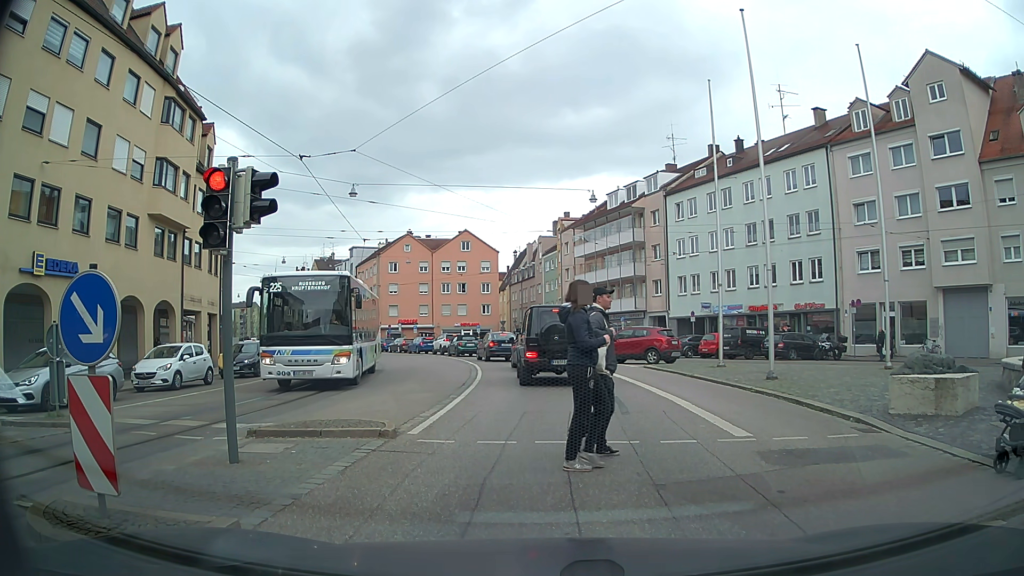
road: tertiary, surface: asphalt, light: Day
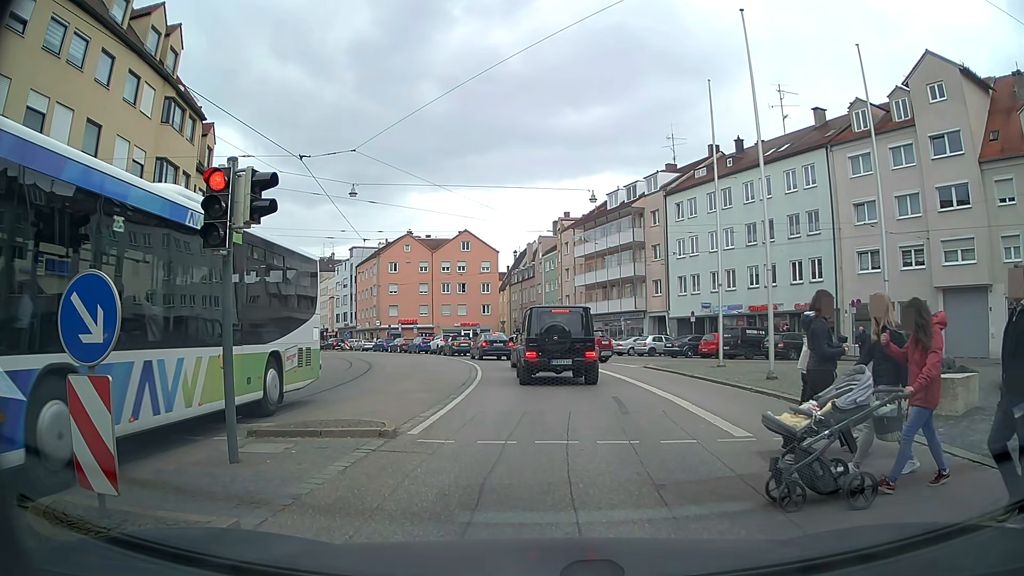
(0.0, 0.0) m; 0°
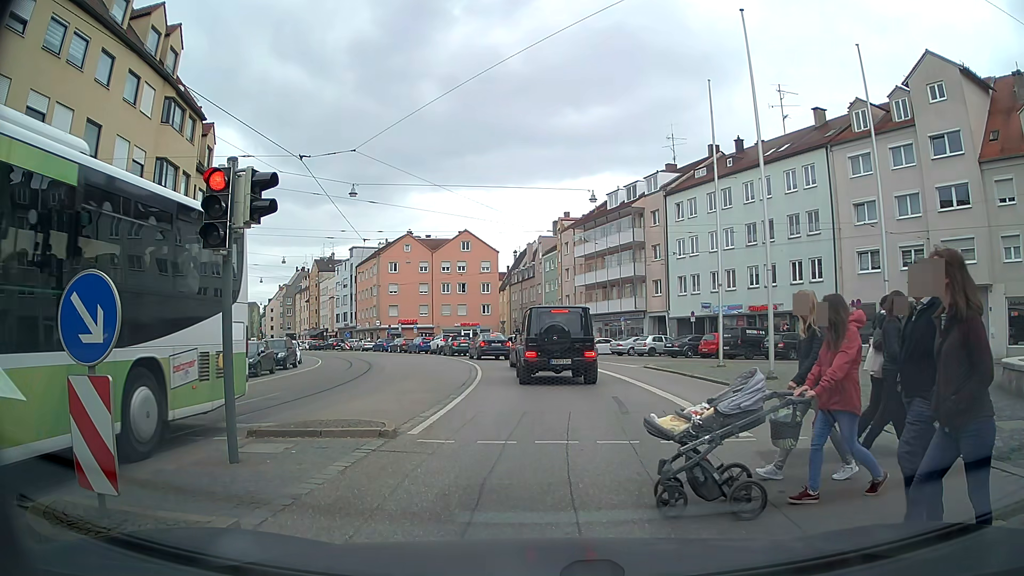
(0.0, 0.0) m; 0°
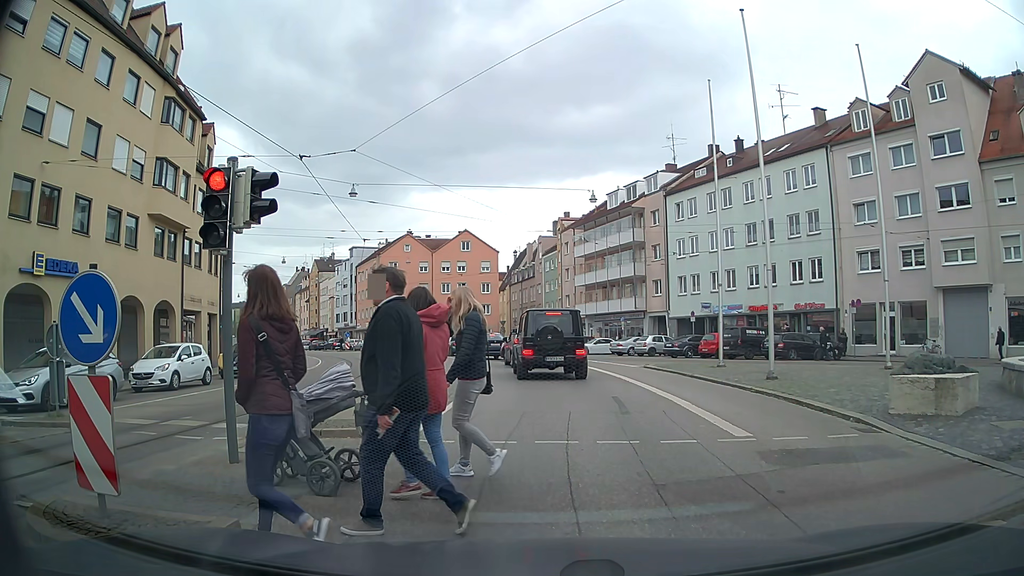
(0.0, 0.0) m; 0°
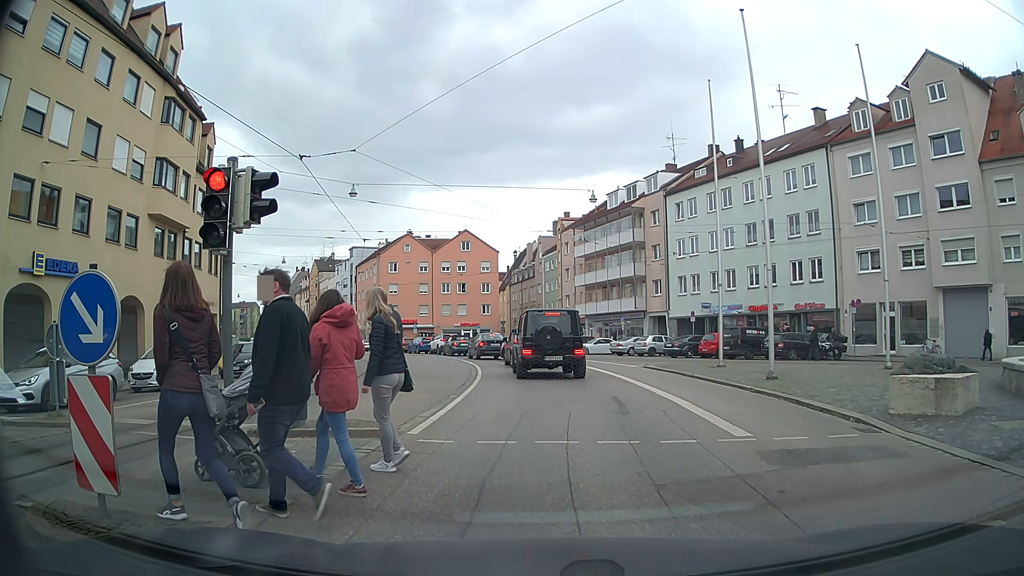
(0.0, 0.0) m; 0°
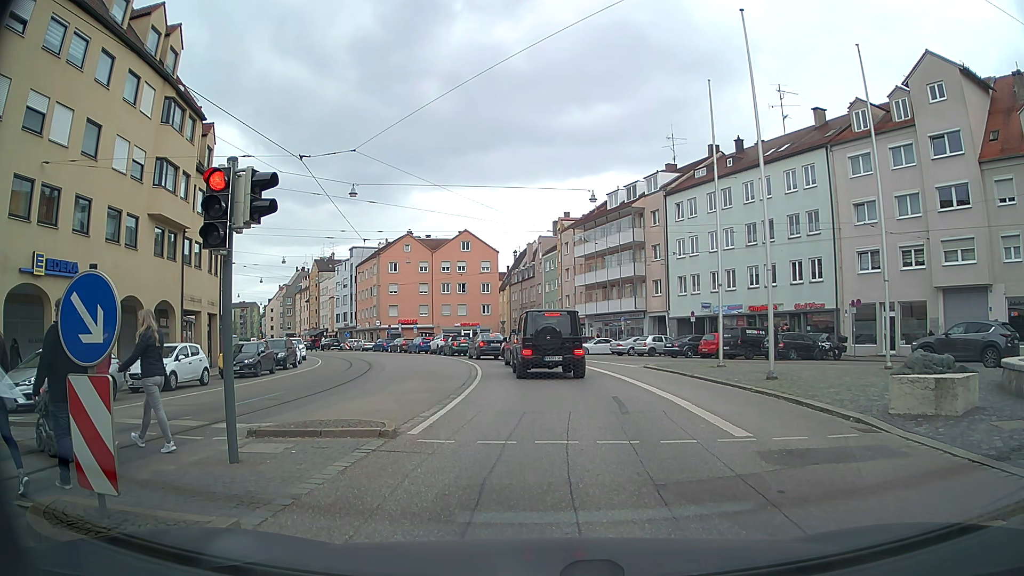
(0.0, 0.0) m; 0°
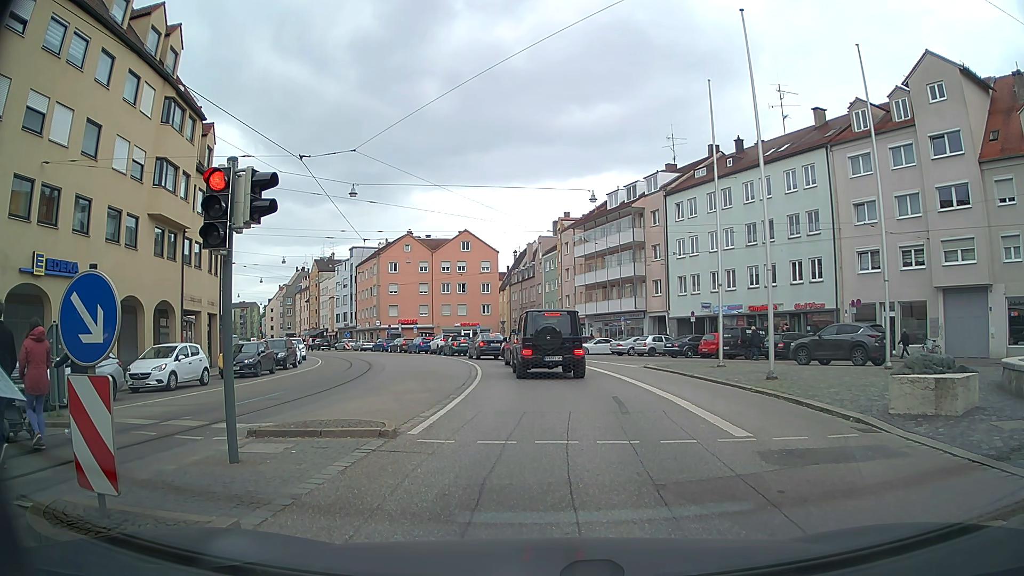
(0.0, 0.0) m; 0°
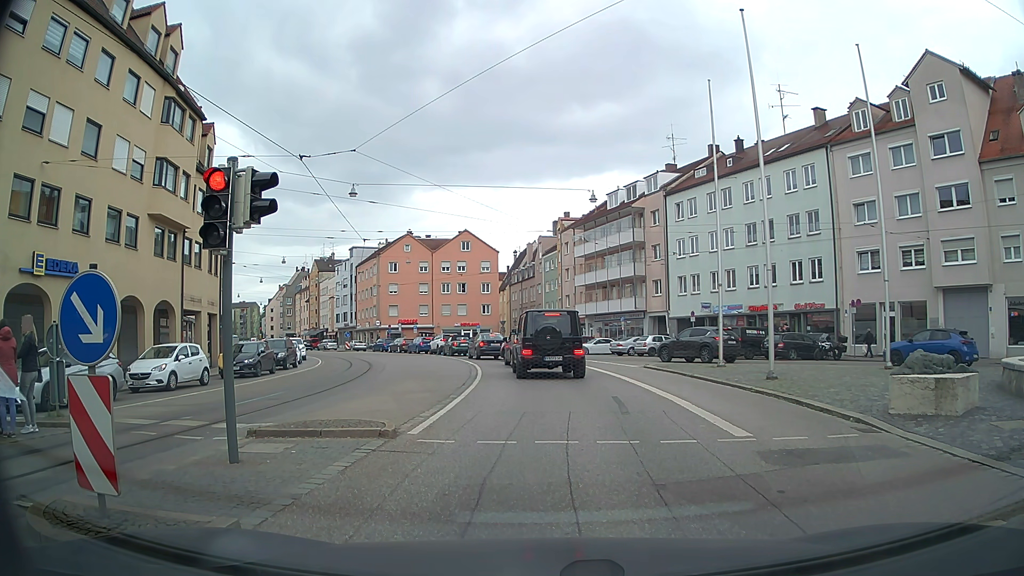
(0.0, 0.0) m; 0°
(0, +10) (0, +20) (-1, +30) (-2, +40) (-5, +49) (-9, +59) (-14, +68) (-19, +76) (-24, +84) (-30, +93) m
